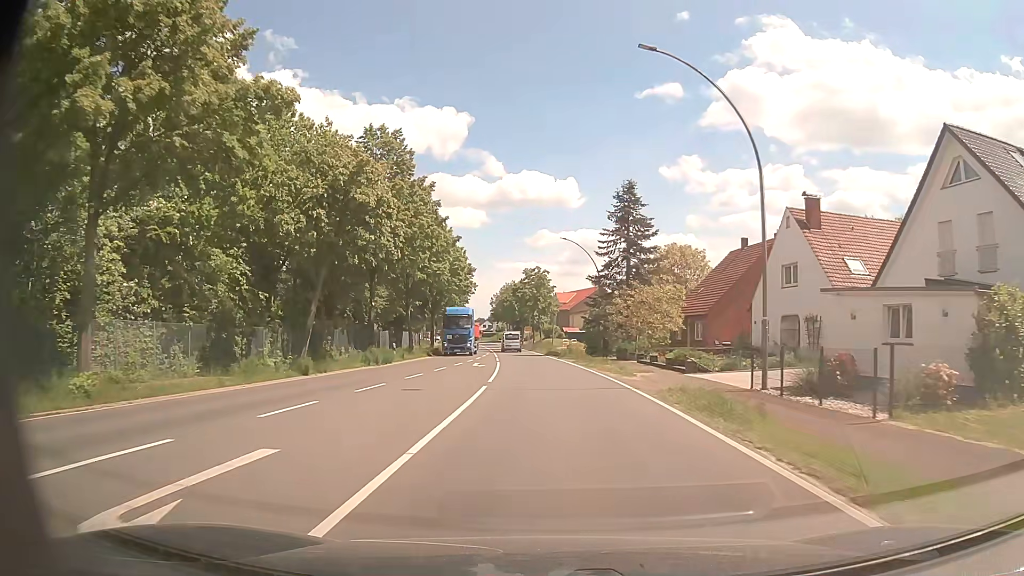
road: primary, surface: asphalt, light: Day
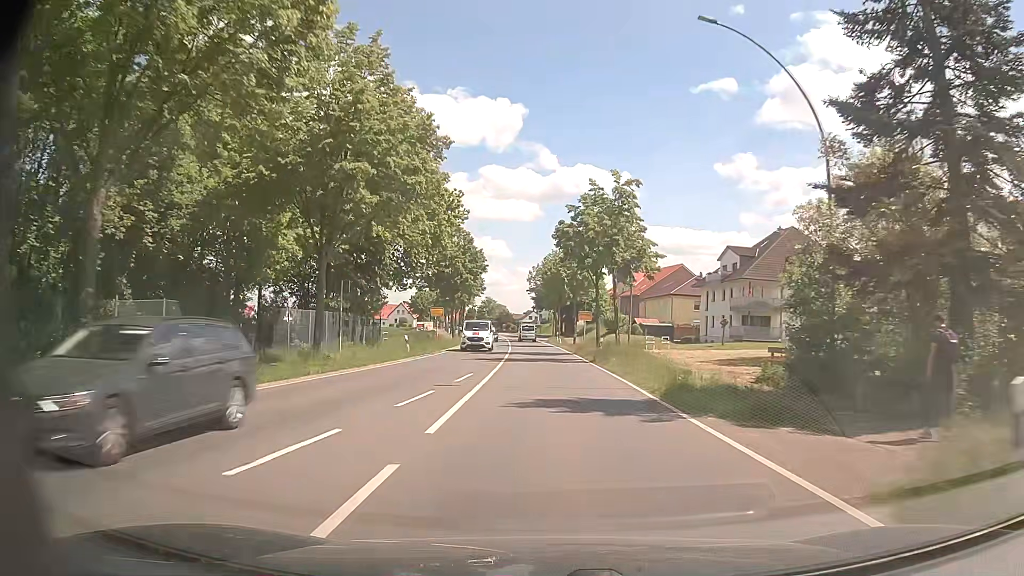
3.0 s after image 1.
(-1.6, +41.6) m; -5°
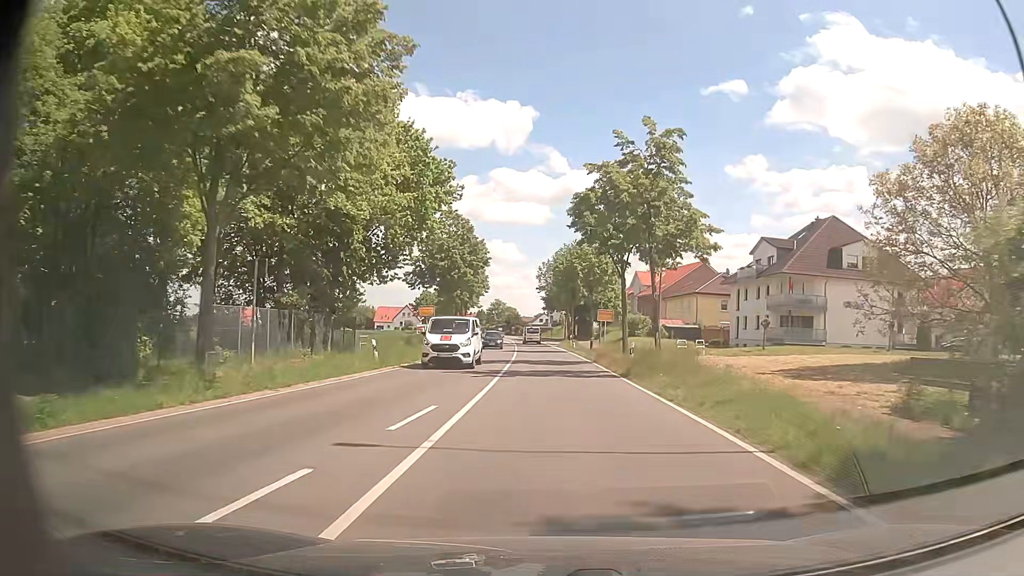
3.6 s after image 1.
(-0.1, +8.7) m; 0°
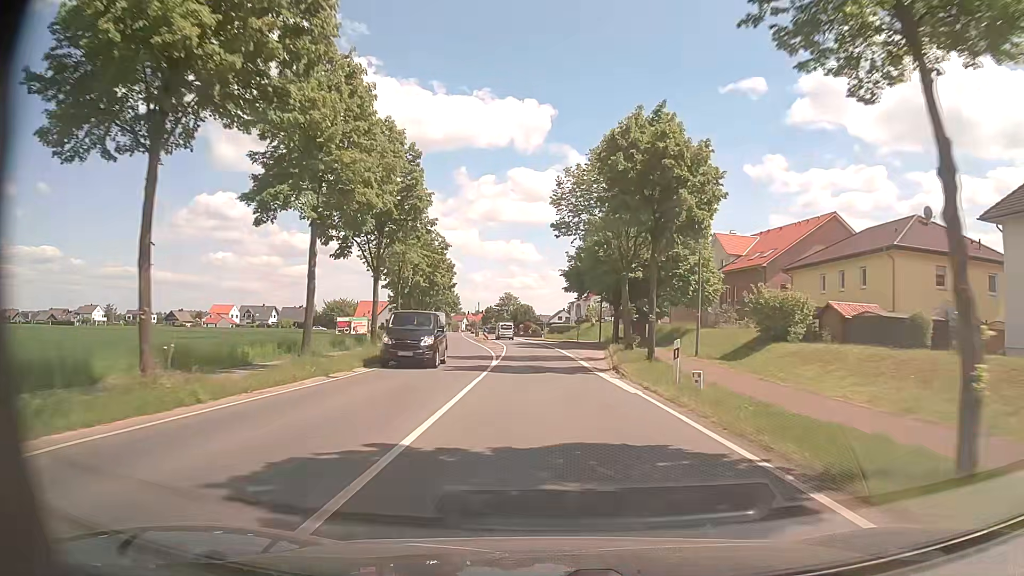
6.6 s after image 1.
(-0.8, +44.4) m; -2°
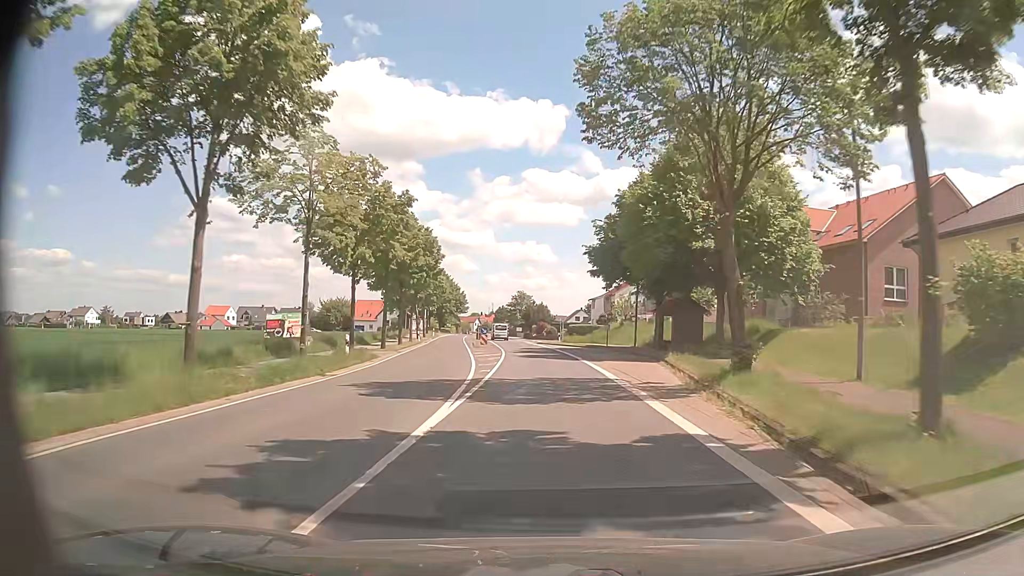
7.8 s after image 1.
(-0.1, +17.0) m; -1°
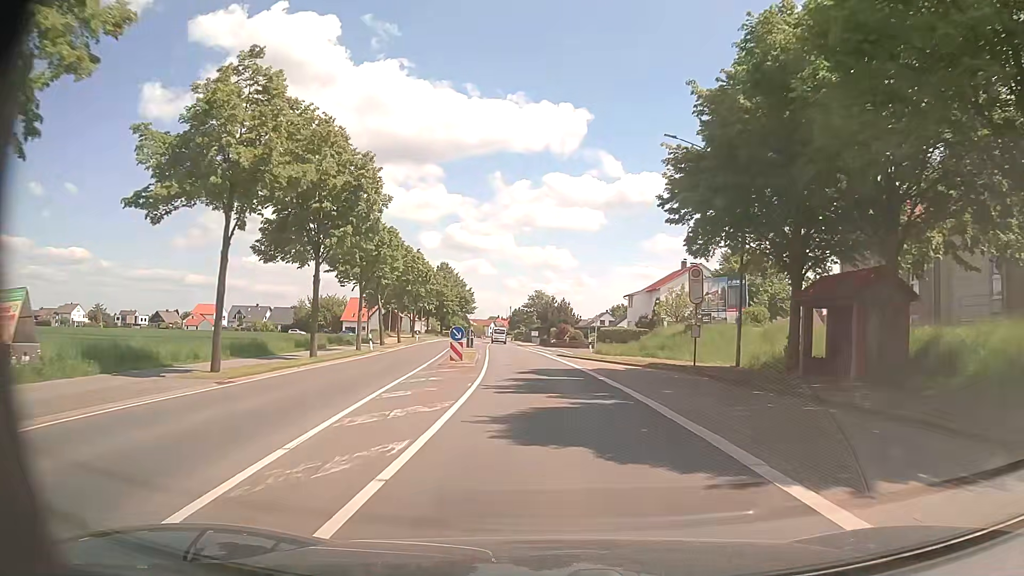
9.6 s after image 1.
(-0.5, +24.3) m; -2°
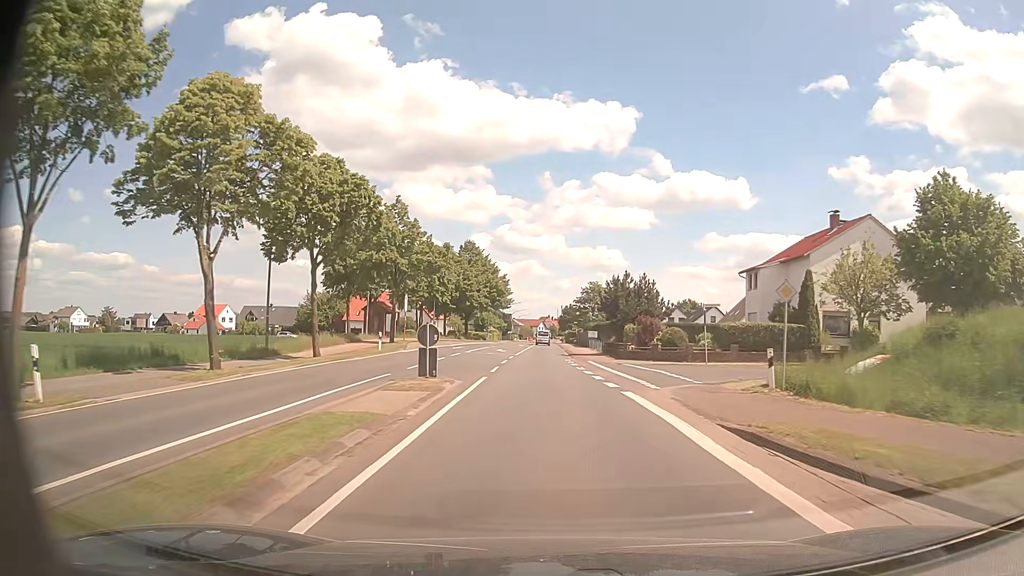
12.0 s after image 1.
(-1.0, +32.5) m; -4°
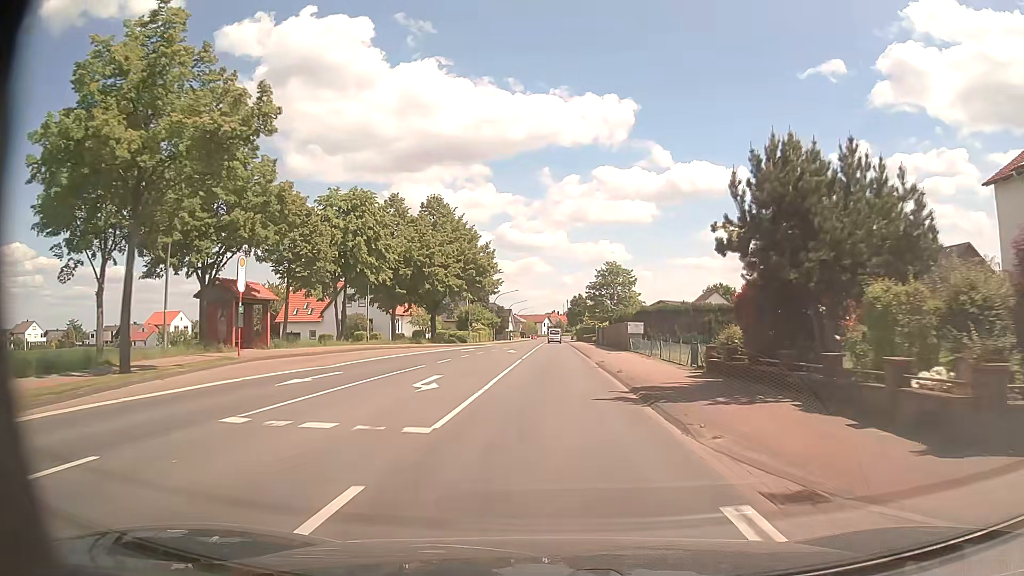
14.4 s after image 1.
(-0.4, +32.6) m; 0°
(0, +10) (0, +20) (0, +30) (0, +40) (0, +50) (0, +60) (0, +70) (0, +80) (0, +90) (0, +100) m
